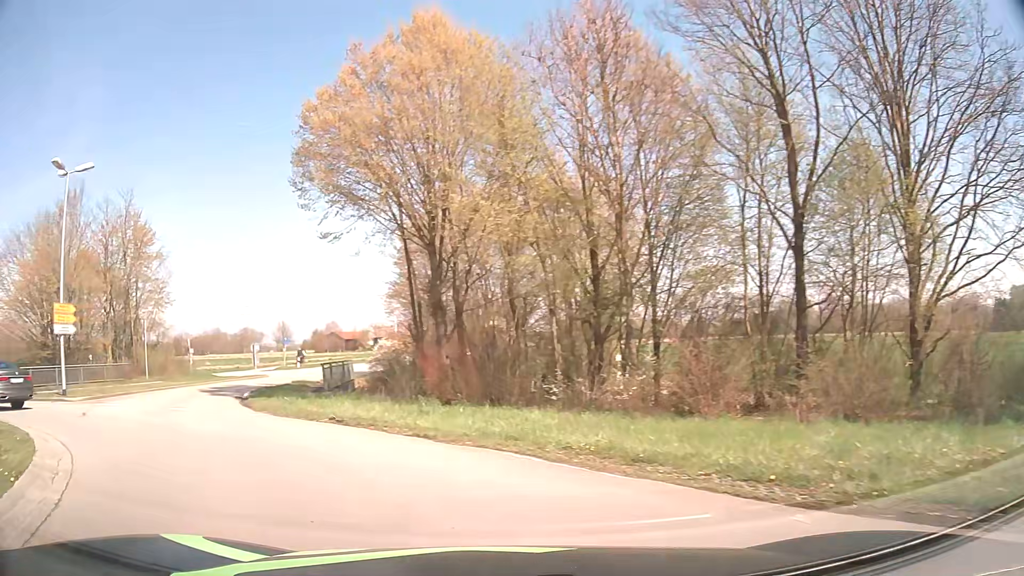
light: Day
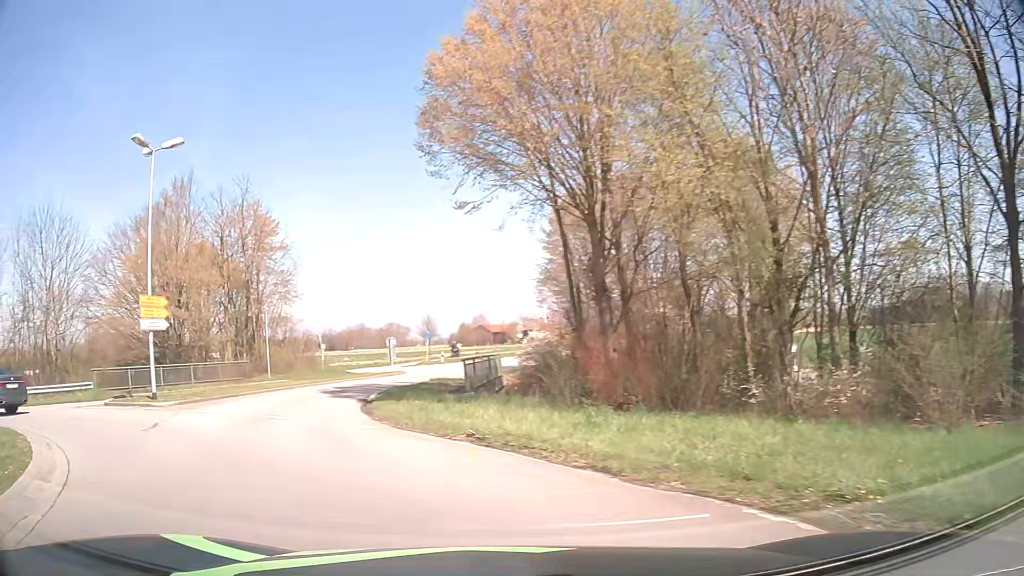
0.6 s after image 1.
(-0.4, +3.6) m; -14°
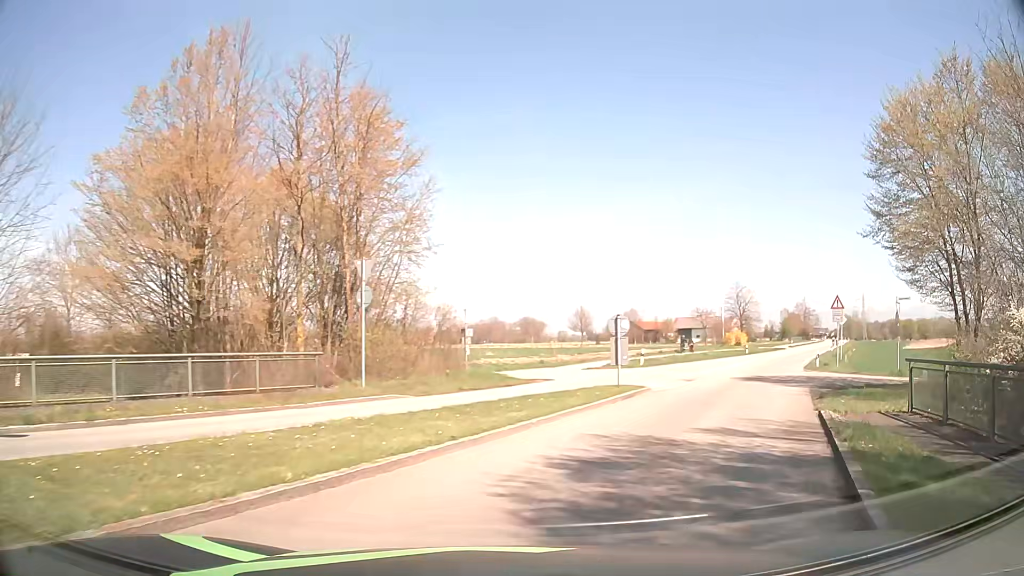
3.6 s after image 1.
(-5.3, +18.5) m; -11°
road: secondary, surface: asphalt
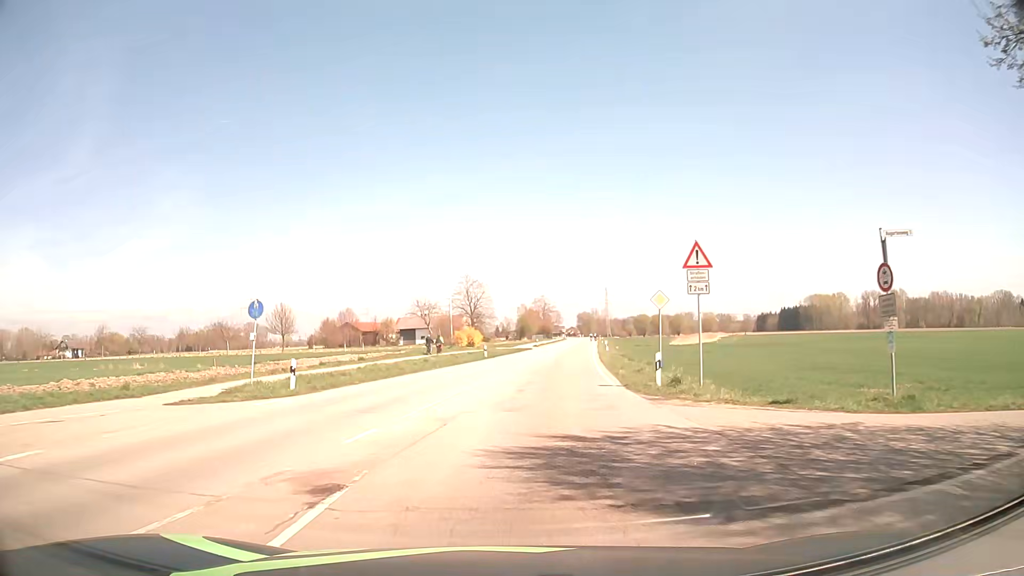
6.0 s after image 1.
(+5.4, +18.9) m; +23°
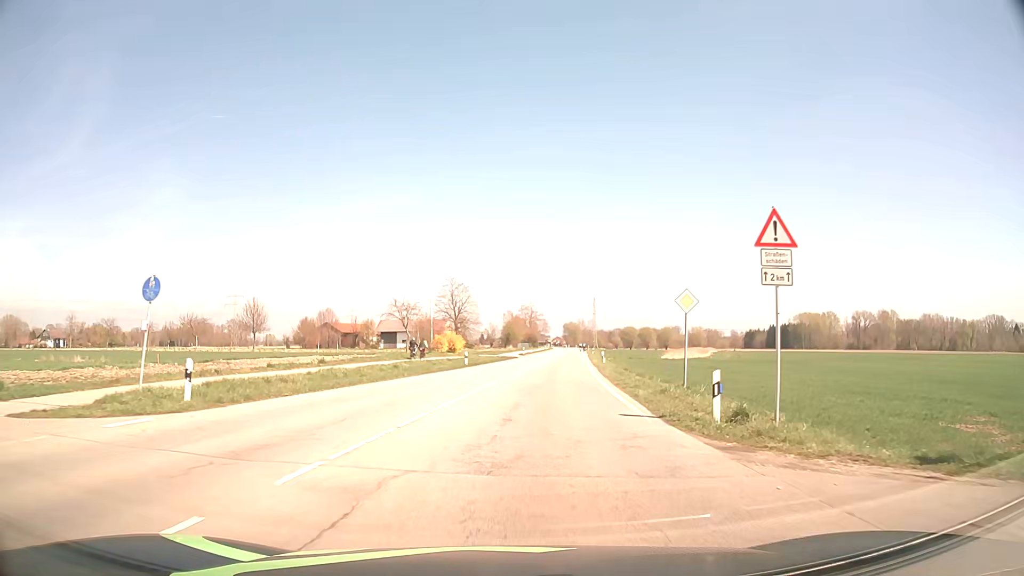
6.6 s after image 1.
(0.0, +6.3) m; +1°
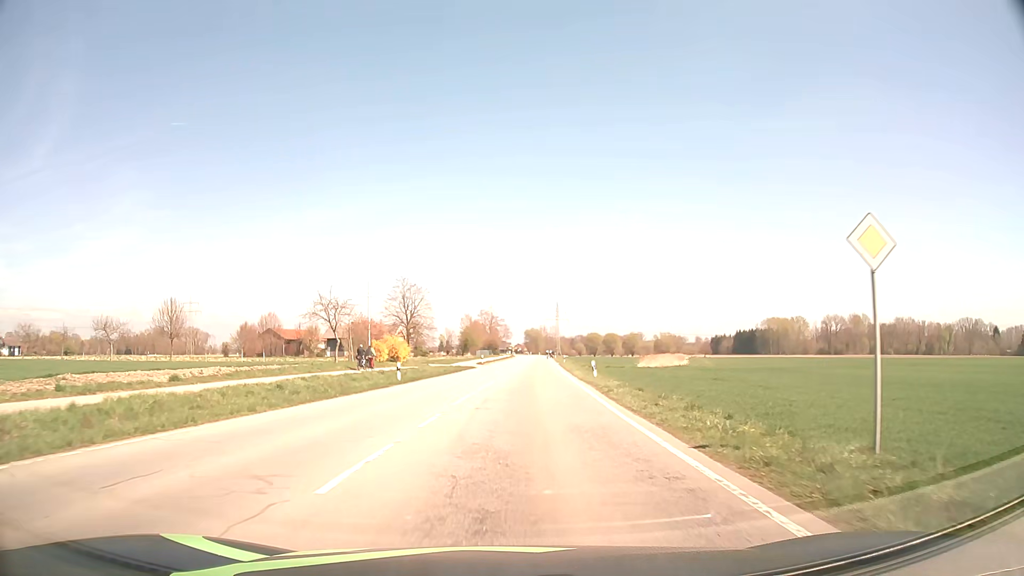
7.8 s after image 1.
(+0.5, +14.1) m; +3°
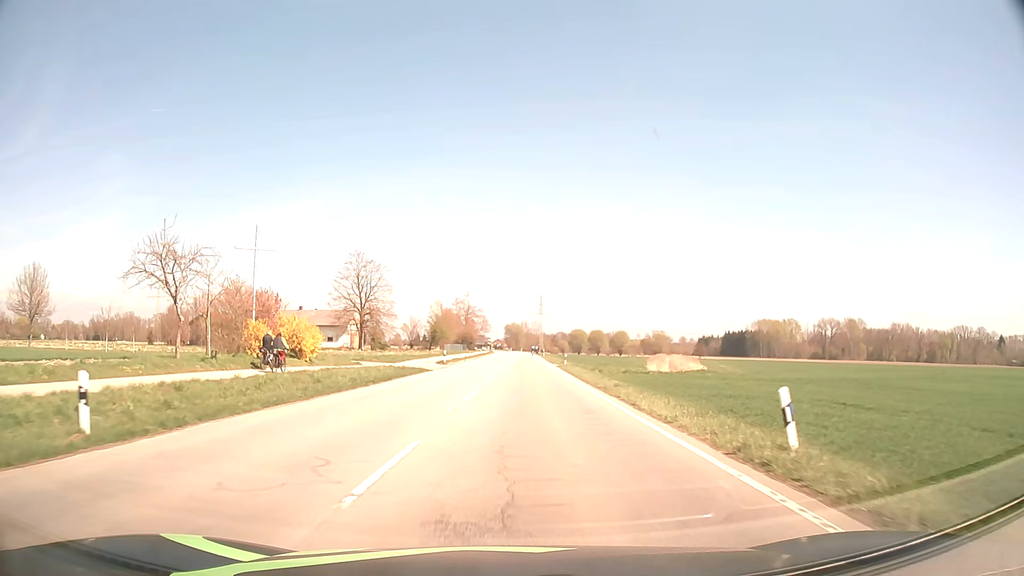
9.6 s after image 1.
(+0.5, +24.8) m; +2°
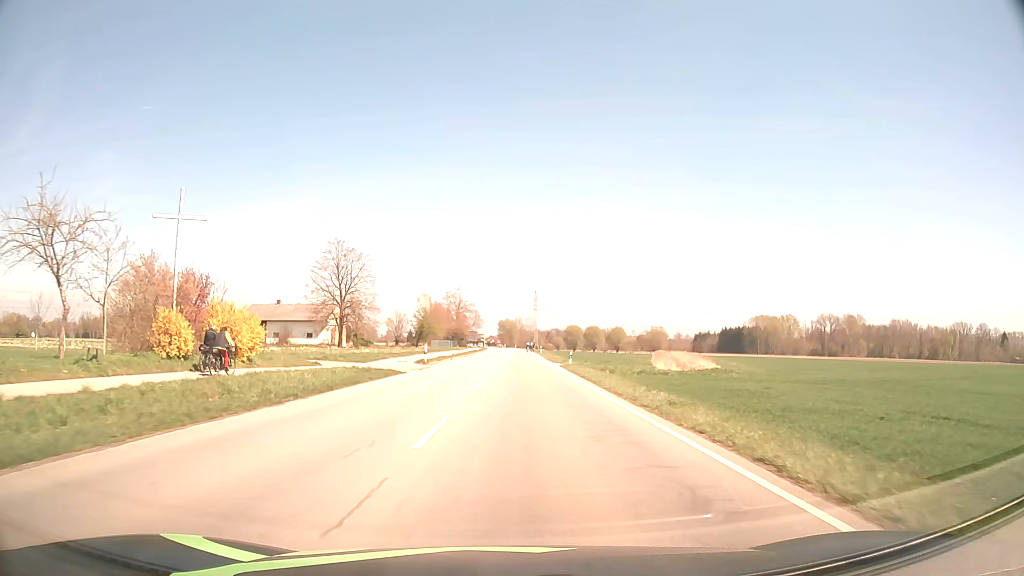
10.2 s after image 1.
(0.0, +8.8) m; 0°
(0, +10) (0, +20) (0, +30) (+1, +40) (+1, +50) (+1, +60) (+2, +70) (+2, +80) (+2, +90) (+2, +100) m
